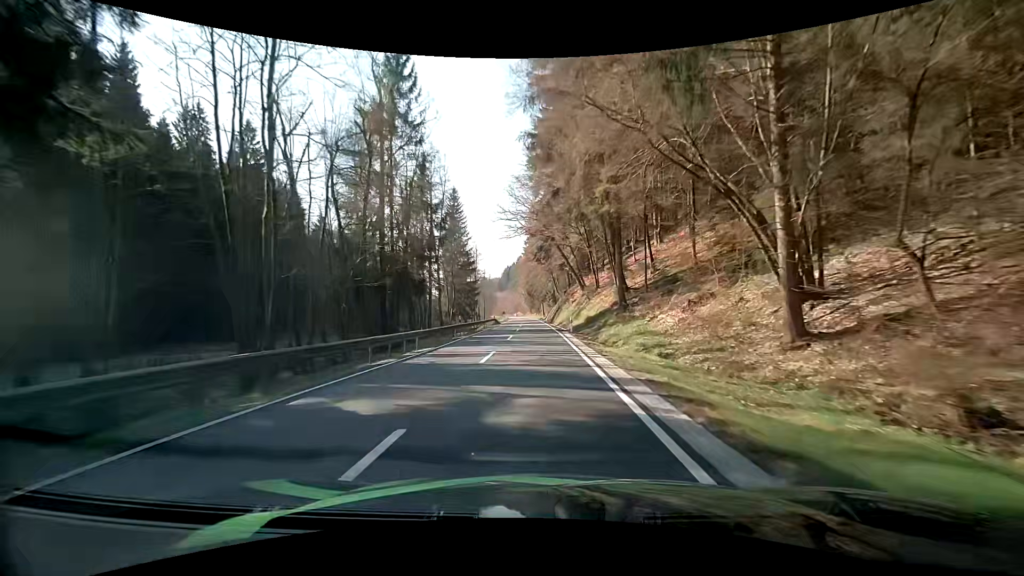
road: secondary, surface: asphalt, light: Day
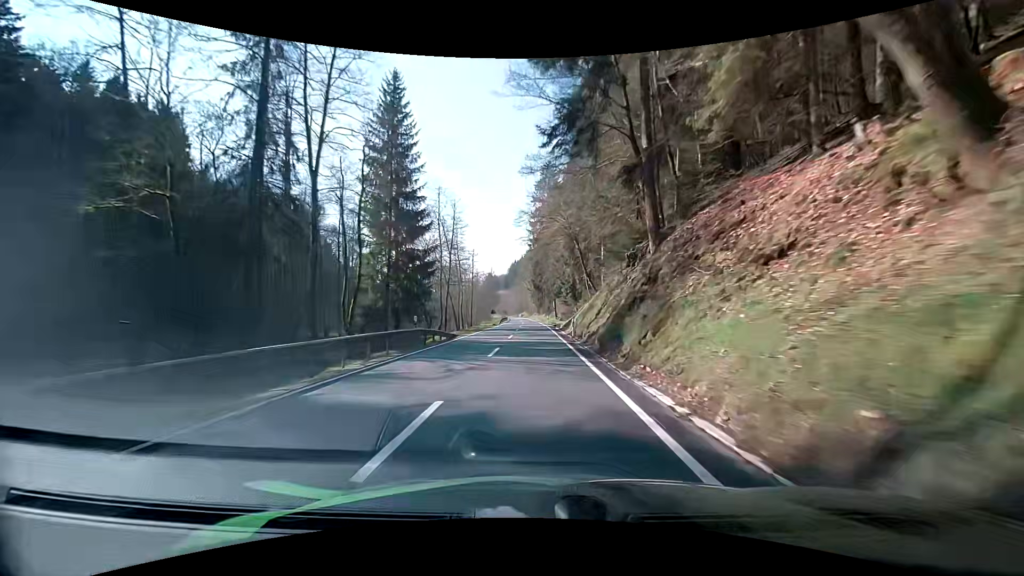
(-0.3, +46.5) m; -1°
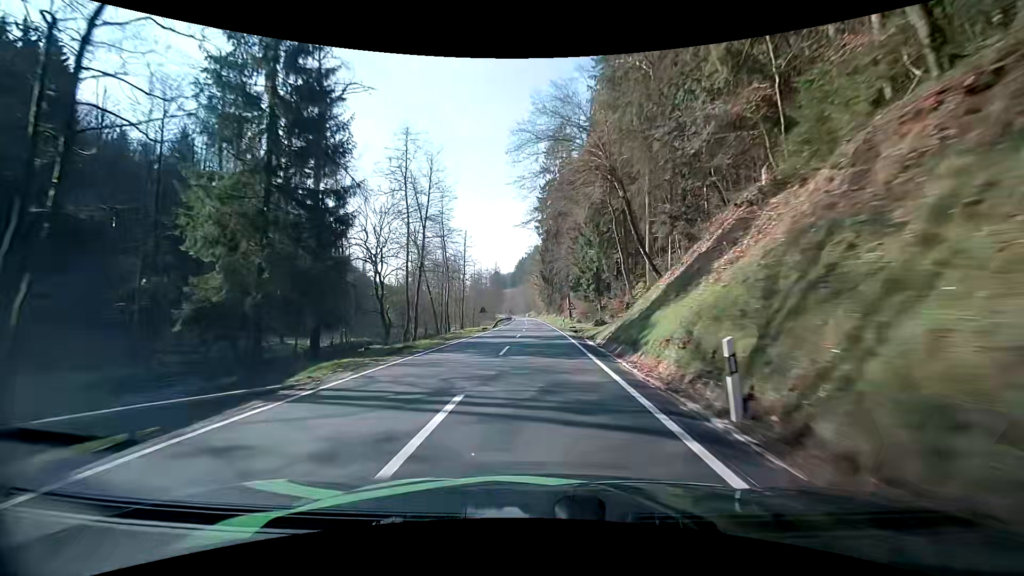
(+0.1, +23.6) m; 0°
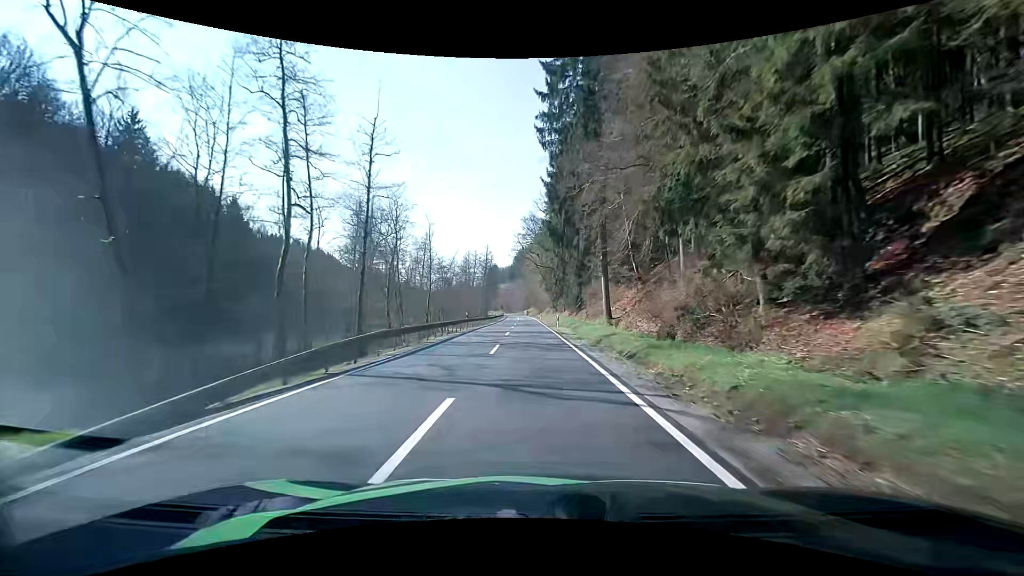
(-0.3, +48.9) m; 0°
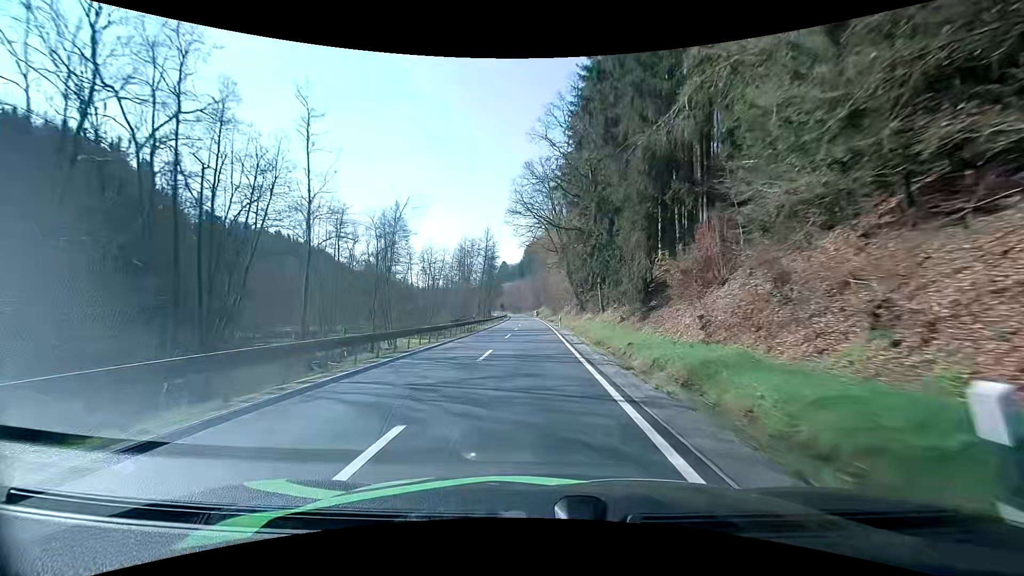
(-0.5, +38.0) m; -1°
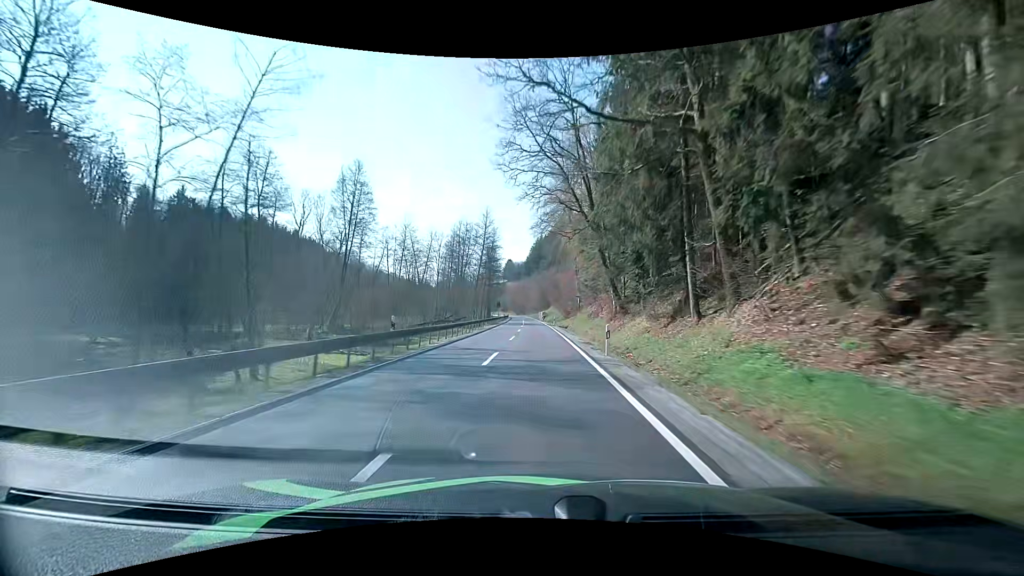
(-0.4, +25.3) m; -2°
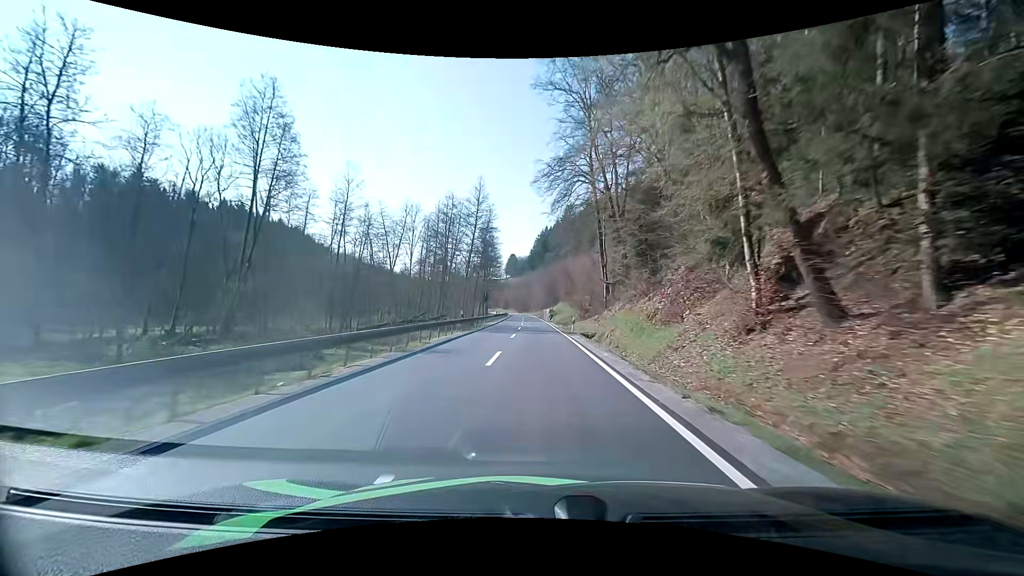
(+0.1, +24.7) m; 0°
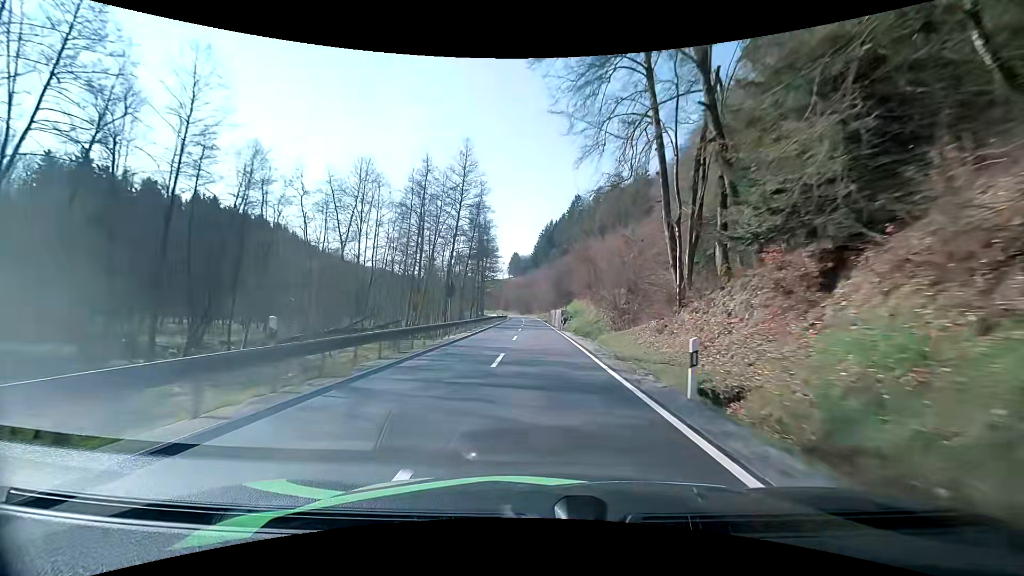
(-0.1, +23.9) m; 0°
(0, +10) (0, +20) (0, +30) (0, +40) (0, +50) (0, +60) (0, +70) (-1, +80) (-1, +90) (-1, +100) m
